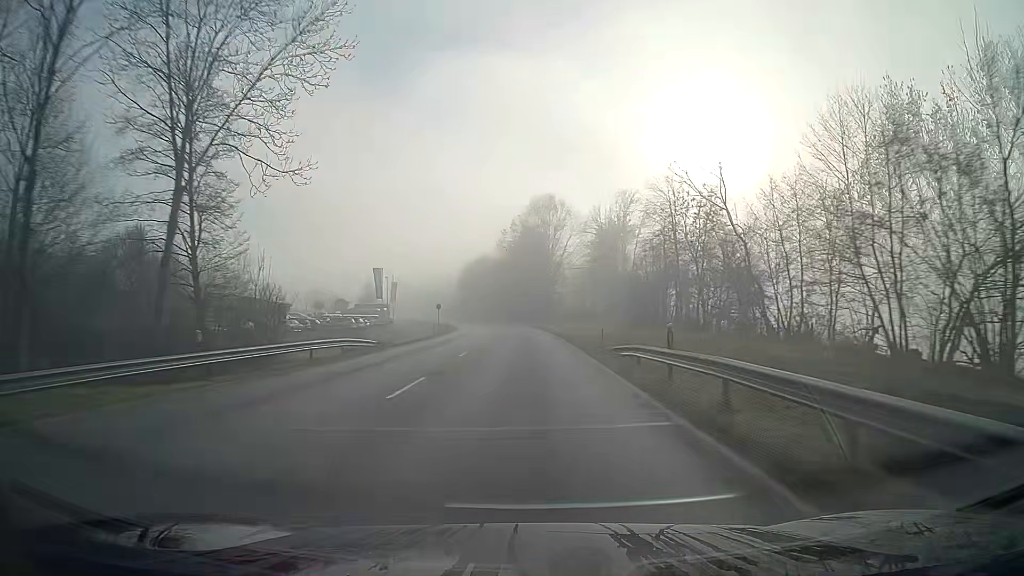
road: primary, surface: asphalt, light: Day
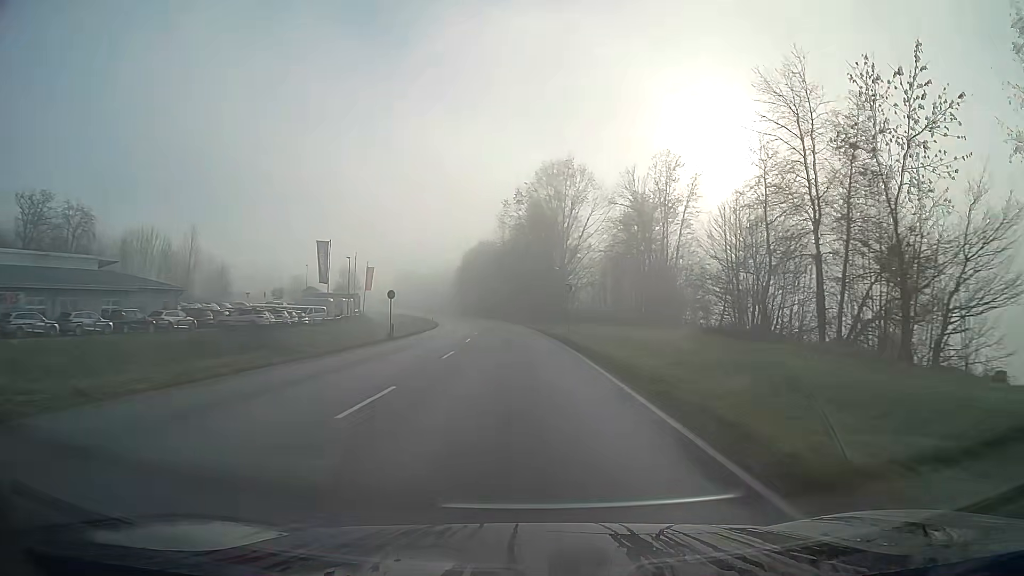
(-0.1, +26.3) m; -1°
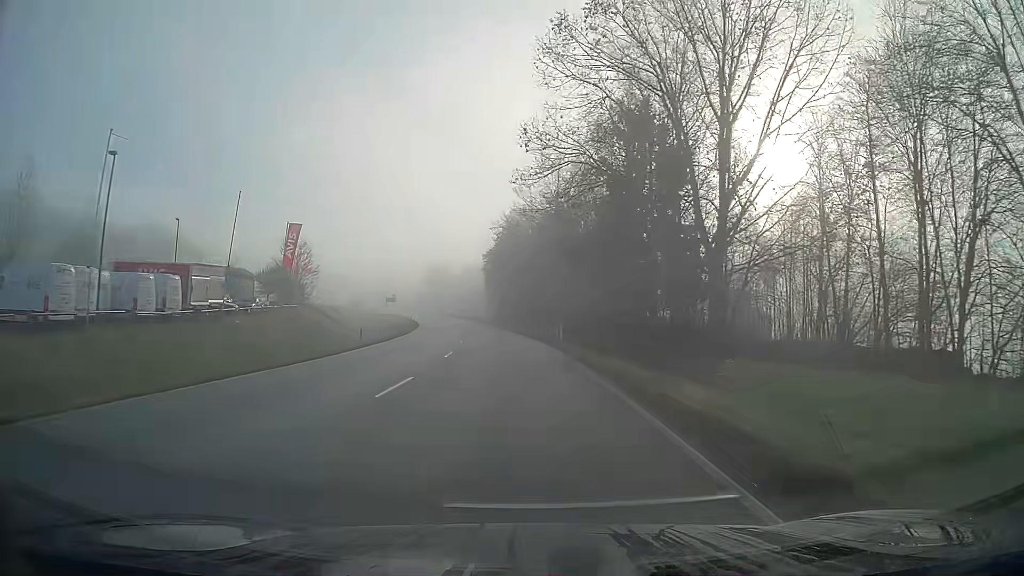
(-2.2, +56.7) m; -5°
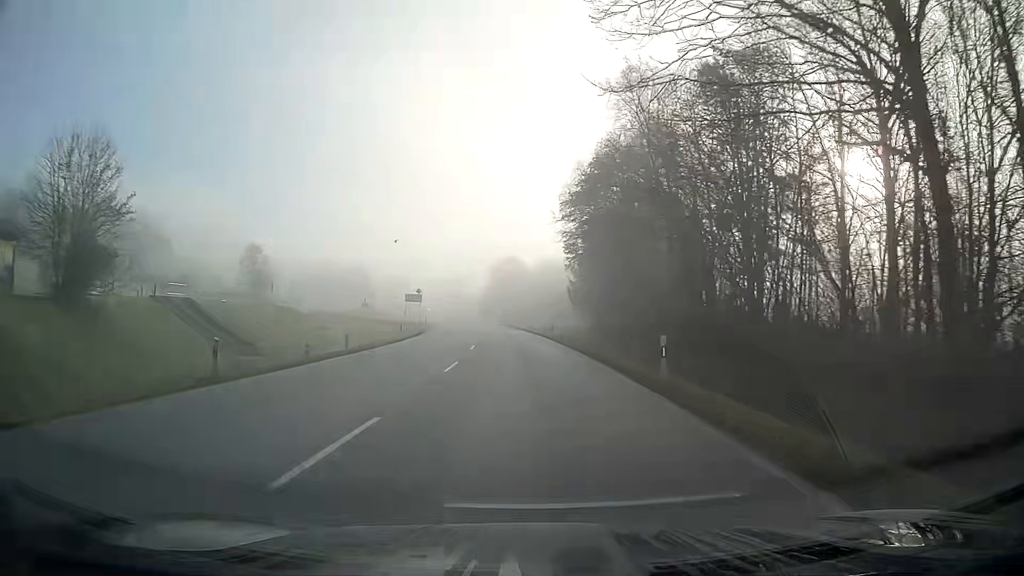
(-3.5, +54.4) m; -7°
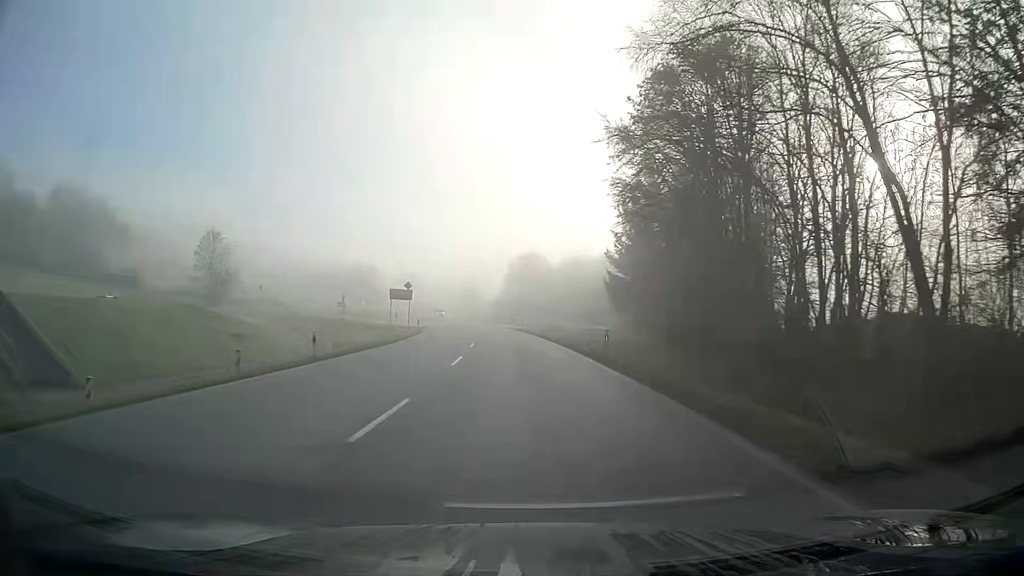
(-0.3, +21.8) m; -2°
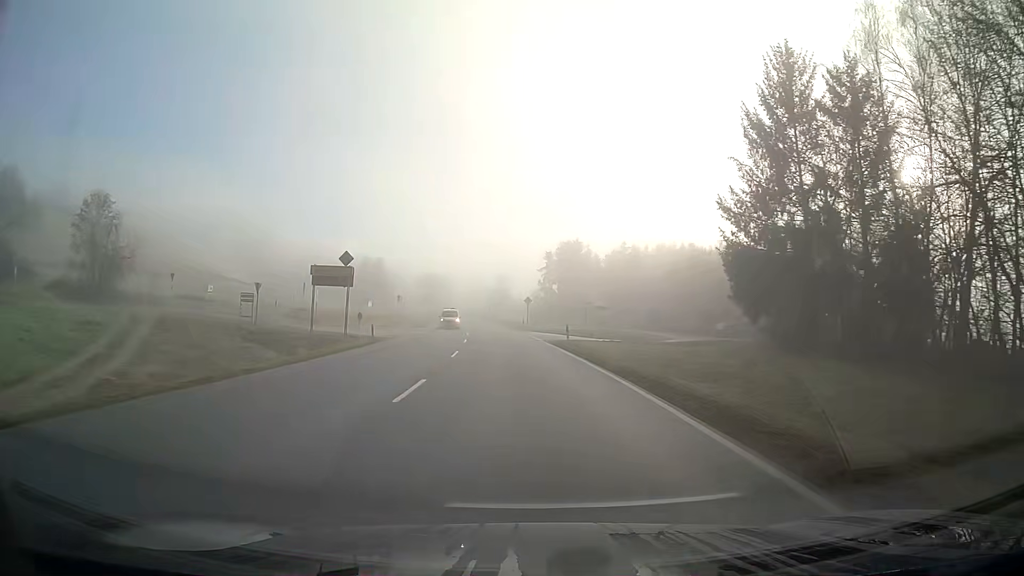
(-0.9, +32.7) m; -3°
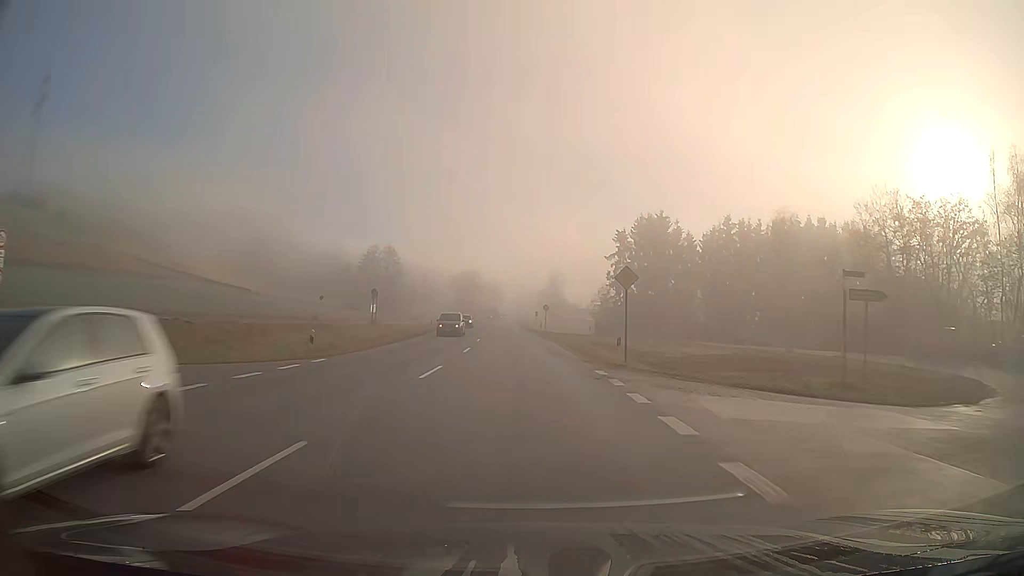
(-1.8, +43.5) m; -5°
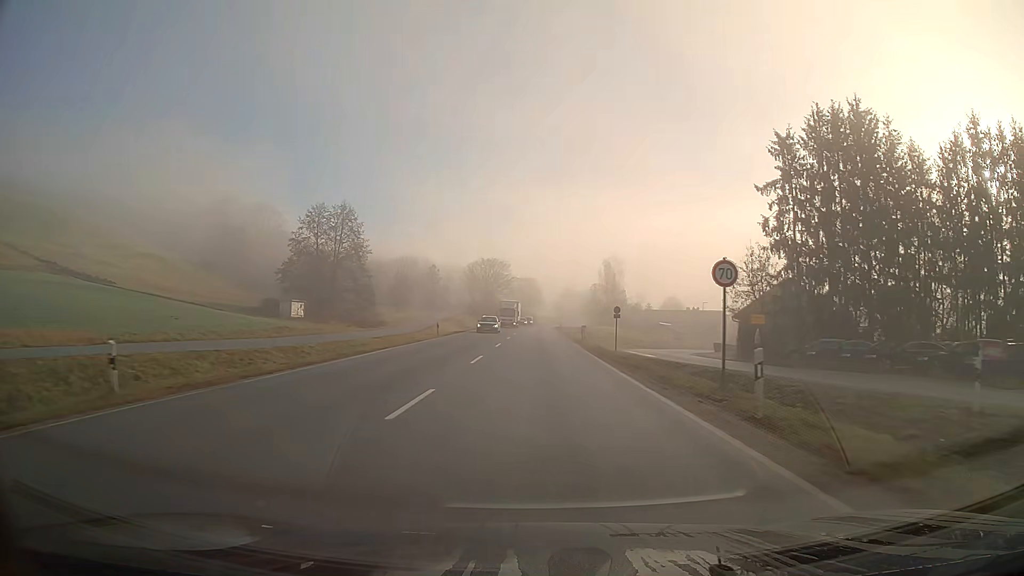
(-1.7, +54.4) m; -3°
